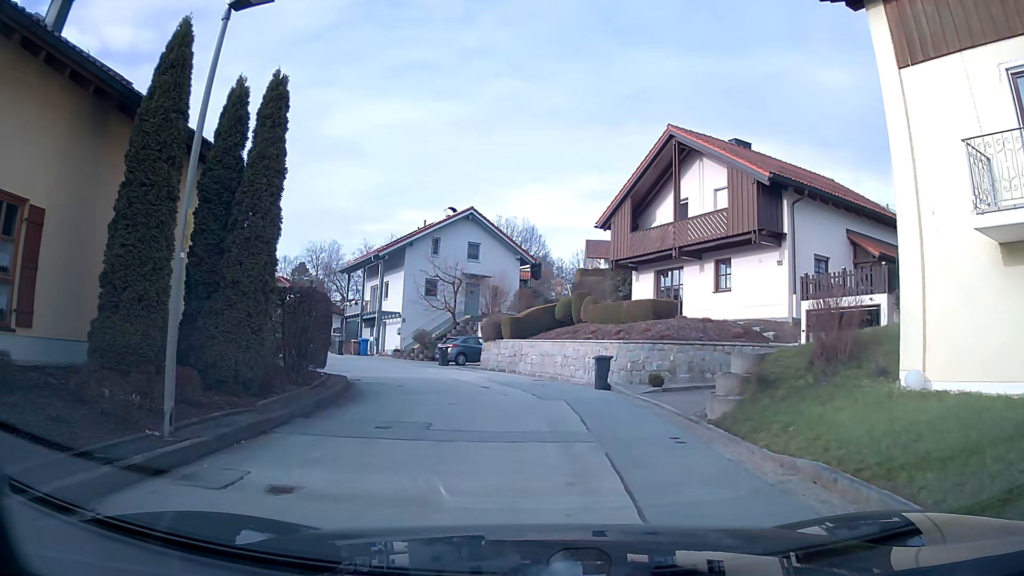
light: Day
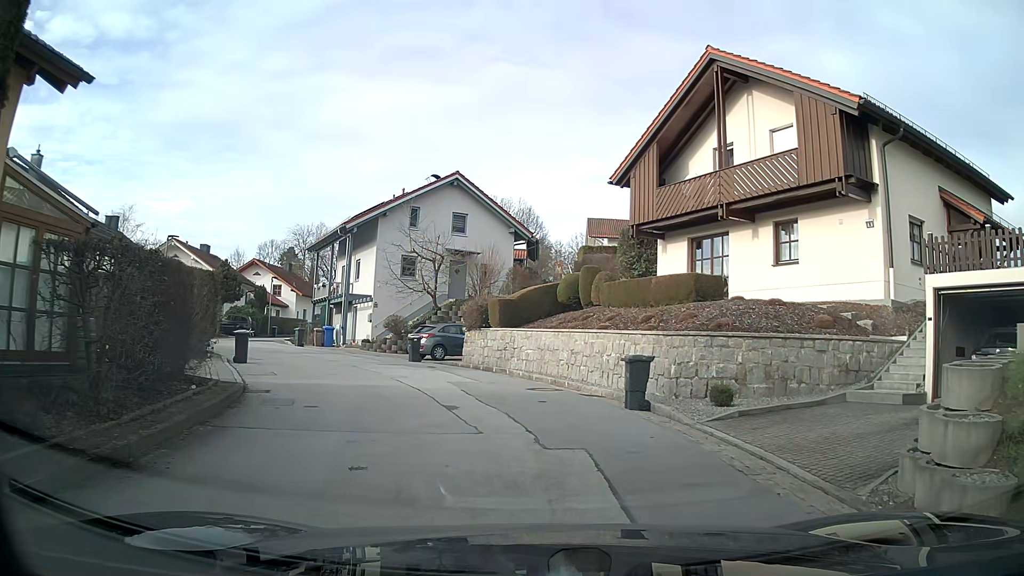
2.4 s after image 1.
(0.0, +6.7) m; 0°
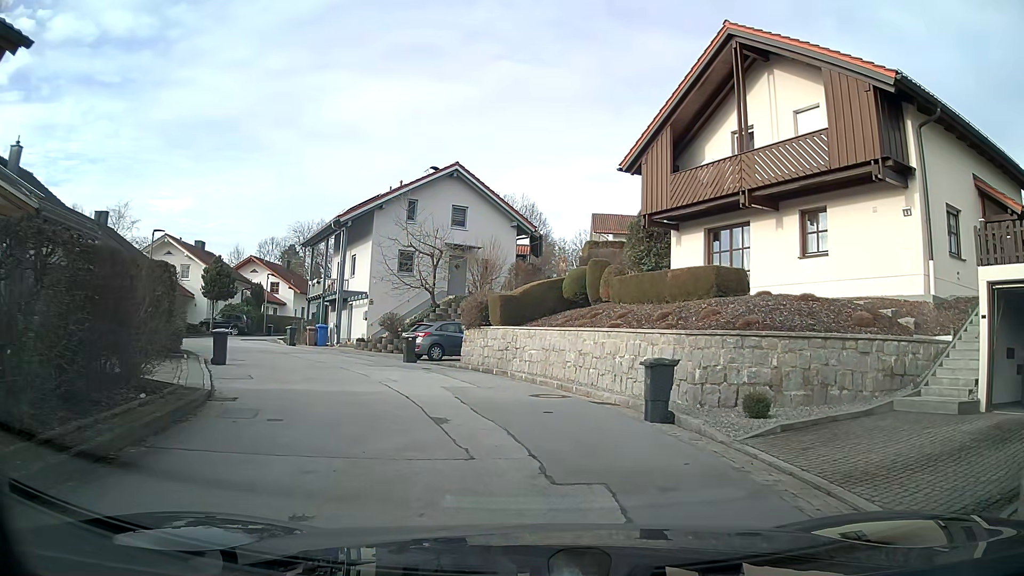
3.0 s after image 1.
(0.0, +1.7) m; 0°
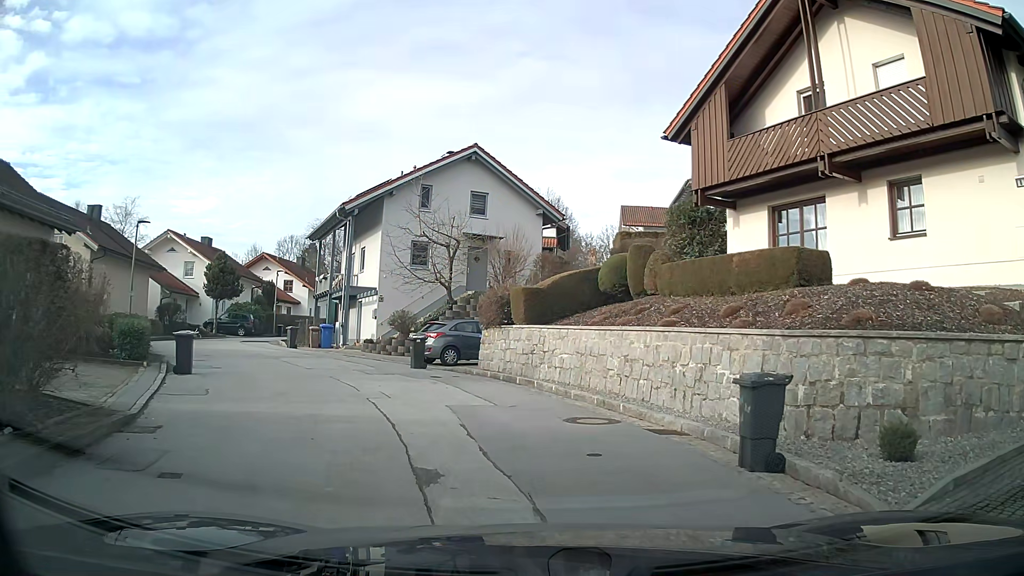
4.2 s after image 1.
(-0.1, +3.5) m; -3°
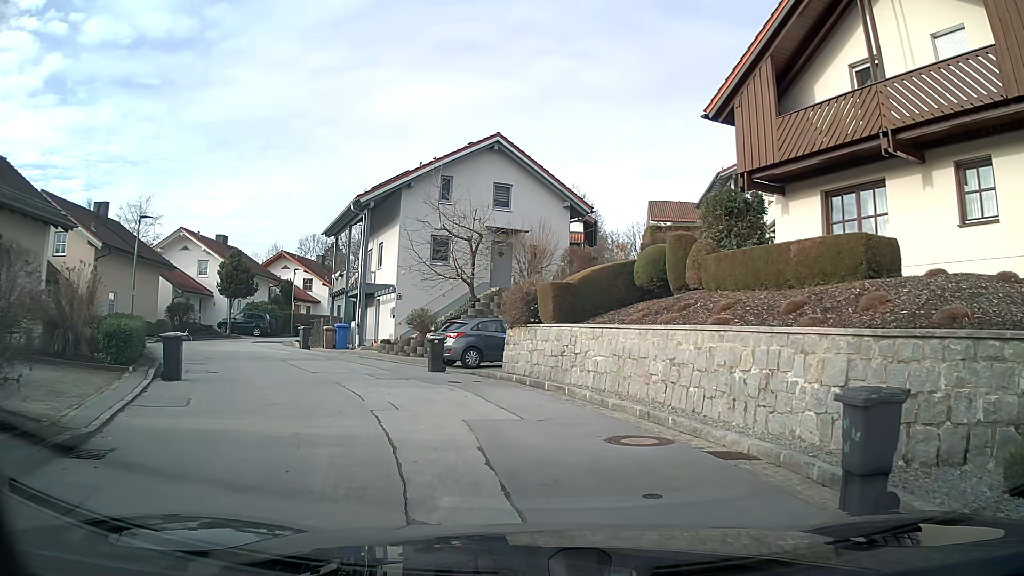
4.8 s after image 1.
(0.0, +1.7) m; -2°
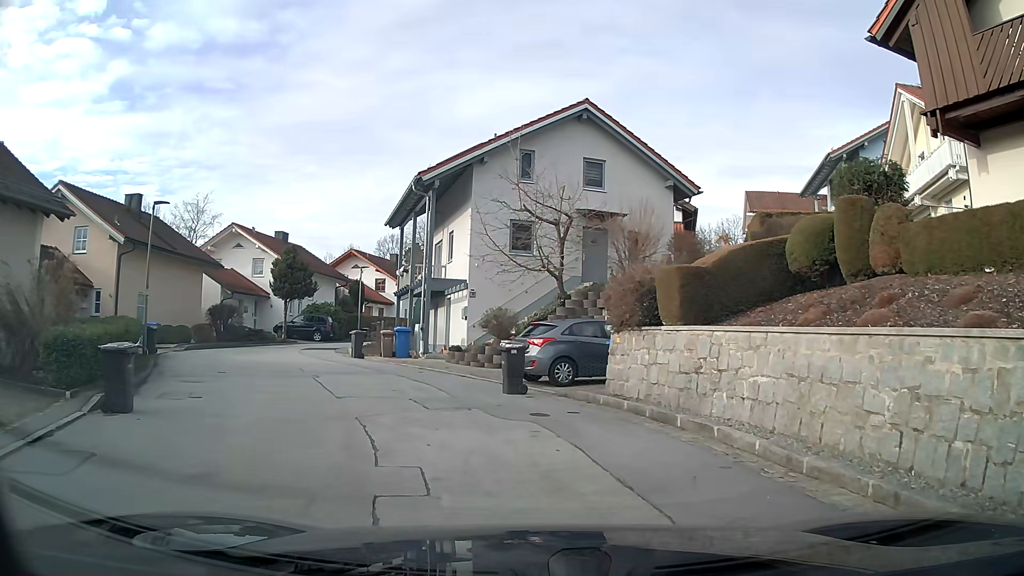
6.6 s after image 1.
(-0.3, +4.9) m; -8°
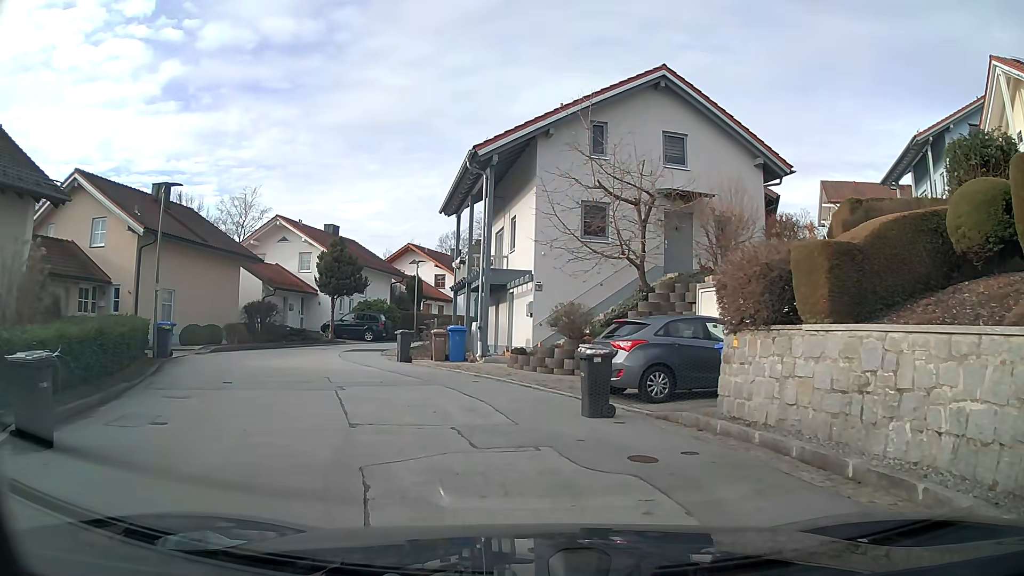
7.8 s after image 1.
(-0.2, +3.4) m; -5°
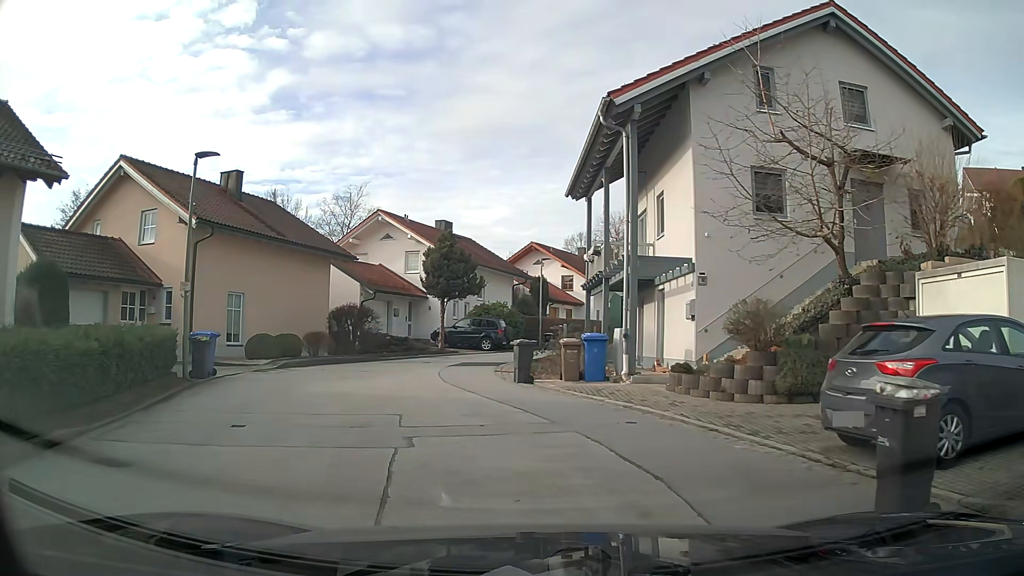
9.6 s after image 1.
(-0.5, +5.2) m; -11°
